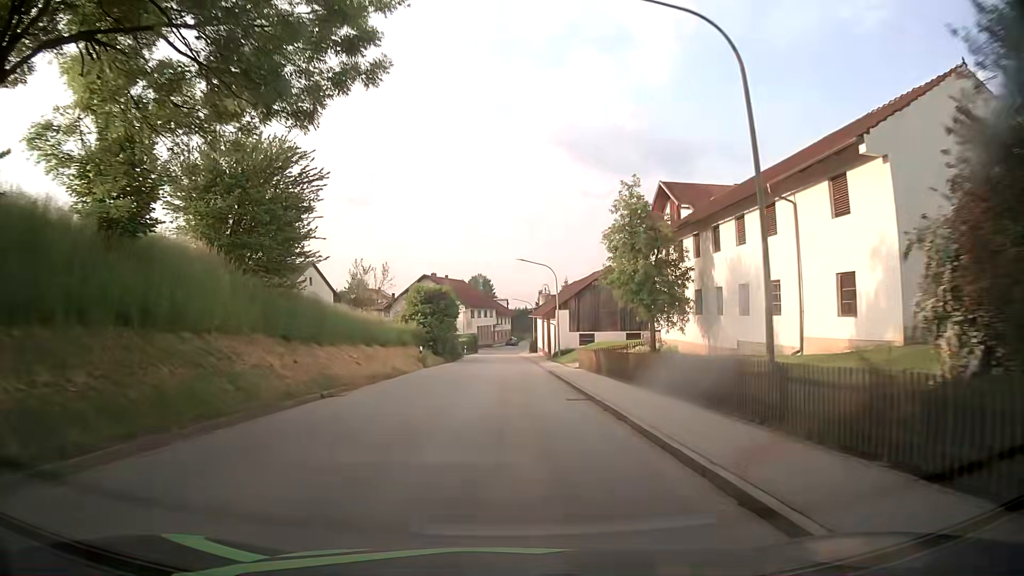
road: tertiary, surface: asphalt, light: Day
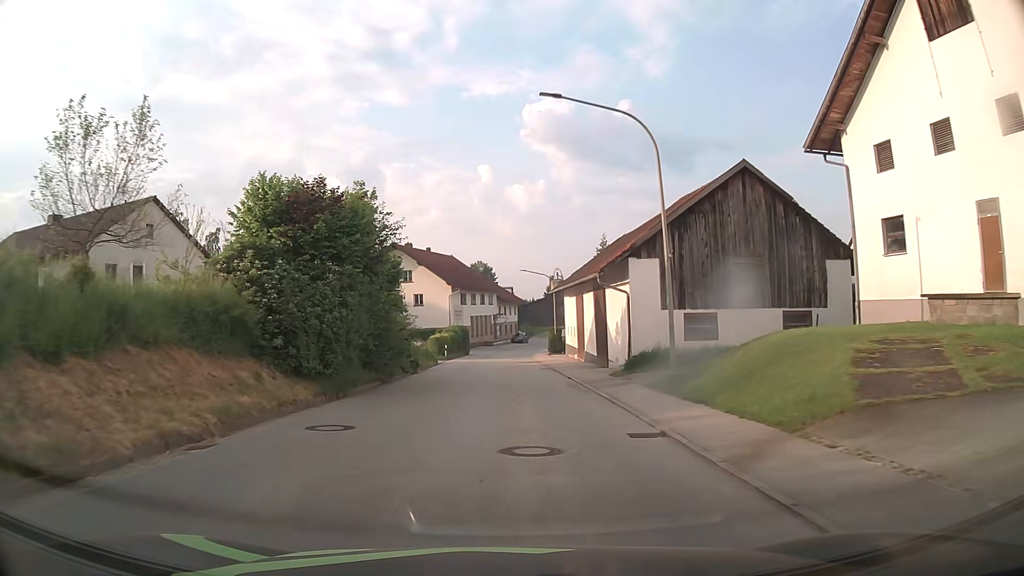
(0.0, +33.5) m; 0°
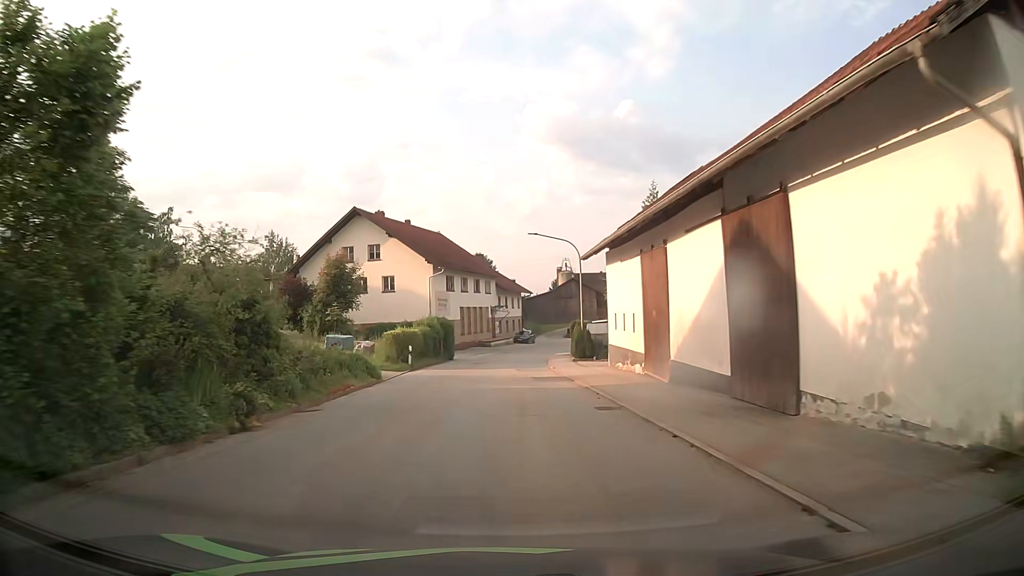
(-0.1, +20.3) m; 0°
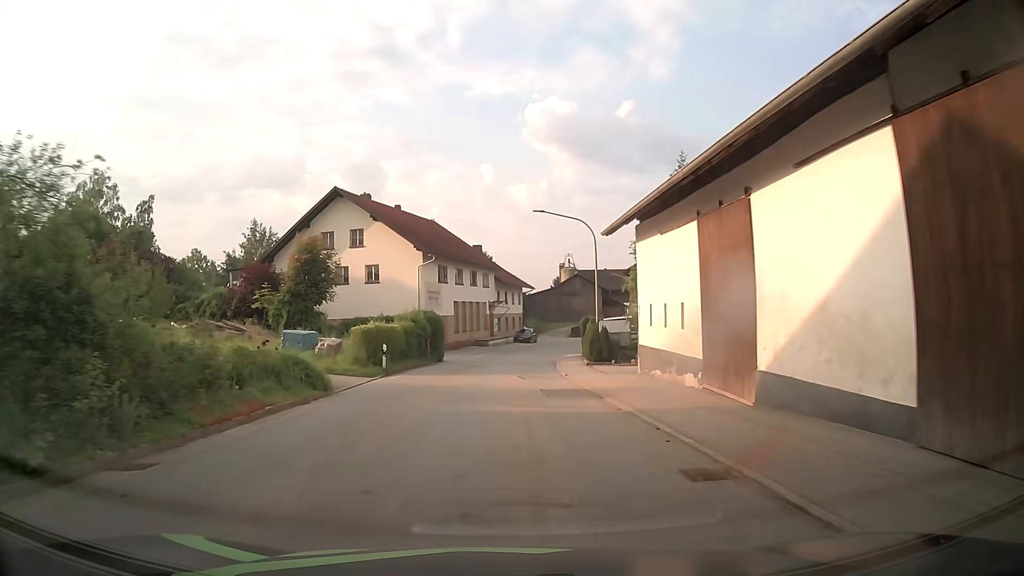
(0.0, +6.8) m; 0°
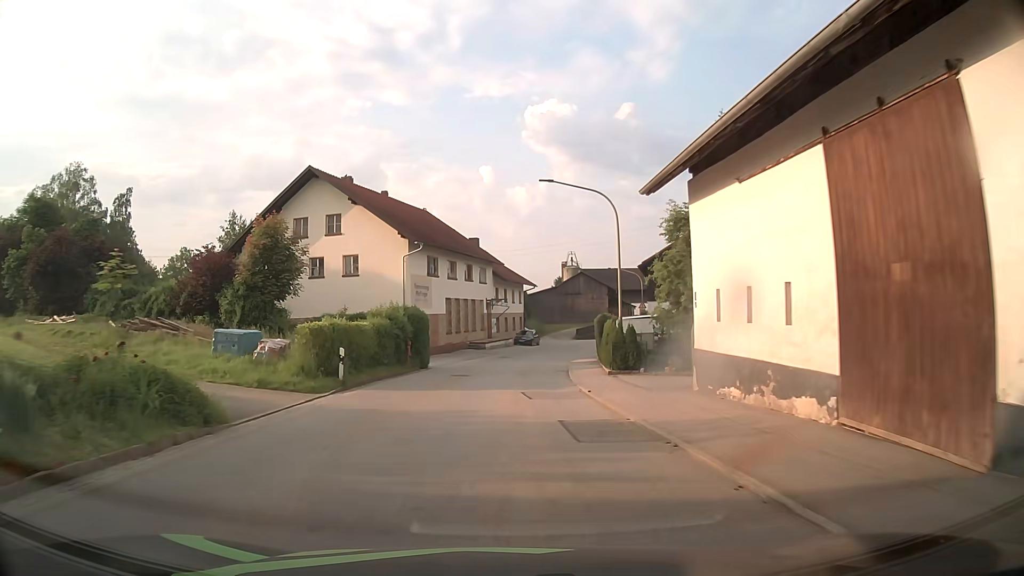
(0.0, +6.8) m; 0°
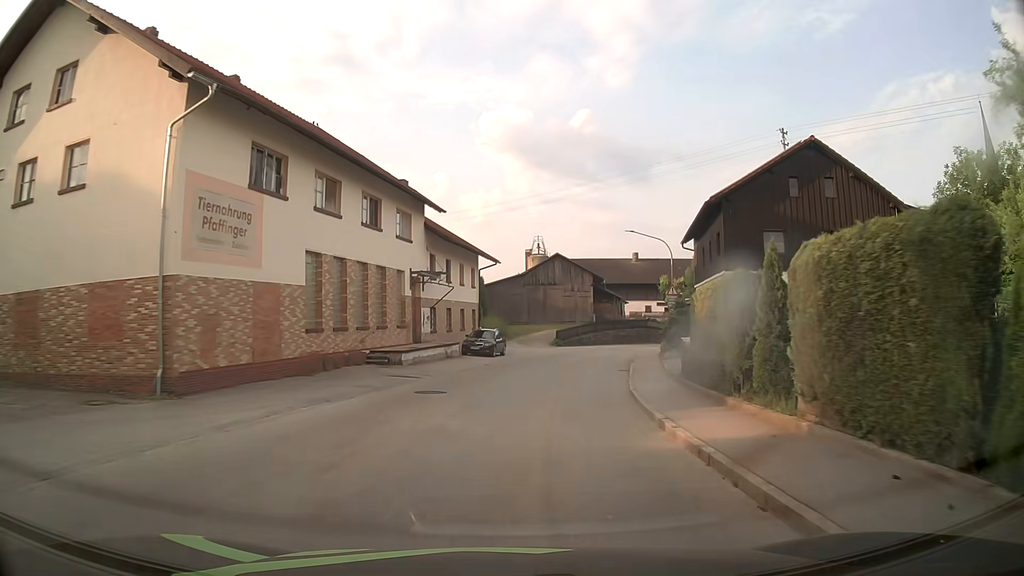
(+0.4, +26.7) m; +4°
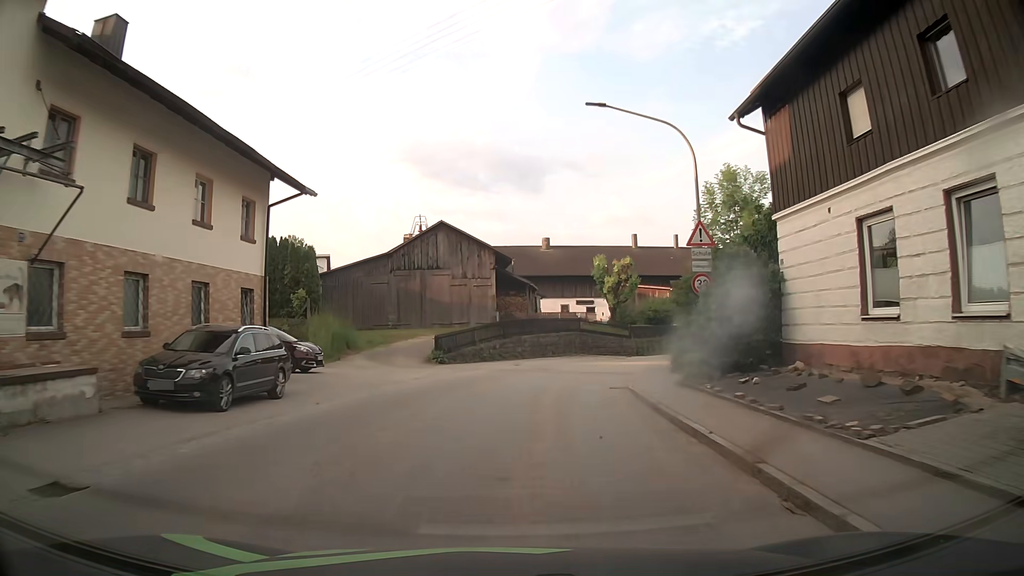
(+2.0, +24.6) m; +9°
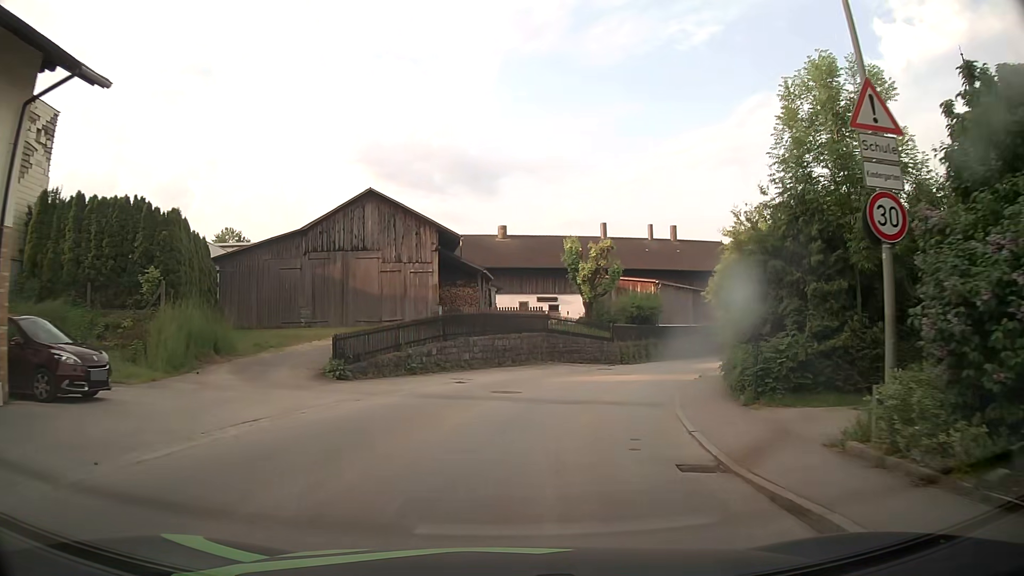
(+0.3, +11.0) m; +3°
(+1, +10) (+3, +20) (+7, +29) (+12, +38) (+17, +46) (+22, +55) (+28, +63) (+33, +72) (+38, +80) (+43, +89) m
